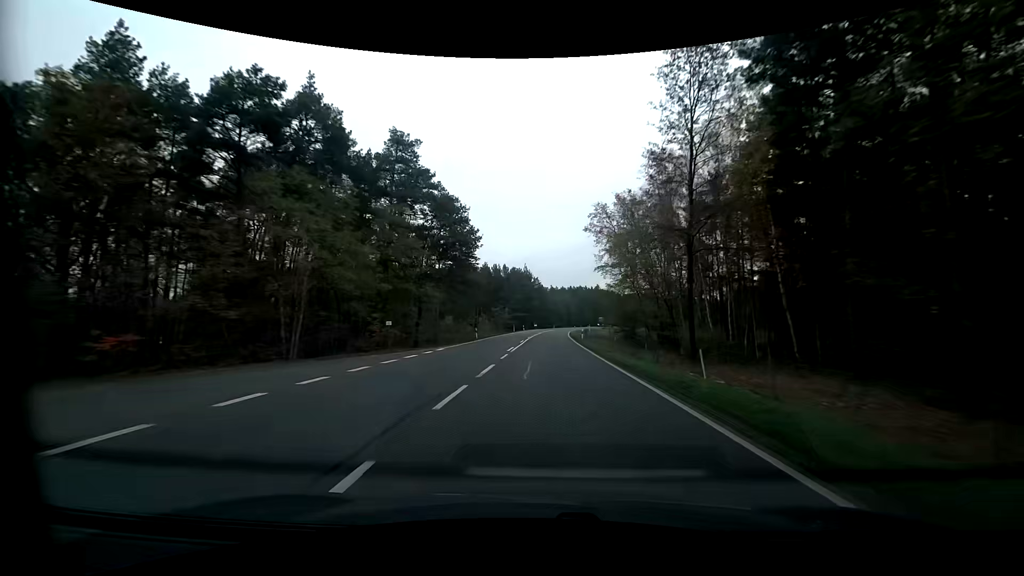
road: primary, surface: asphalt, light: Day
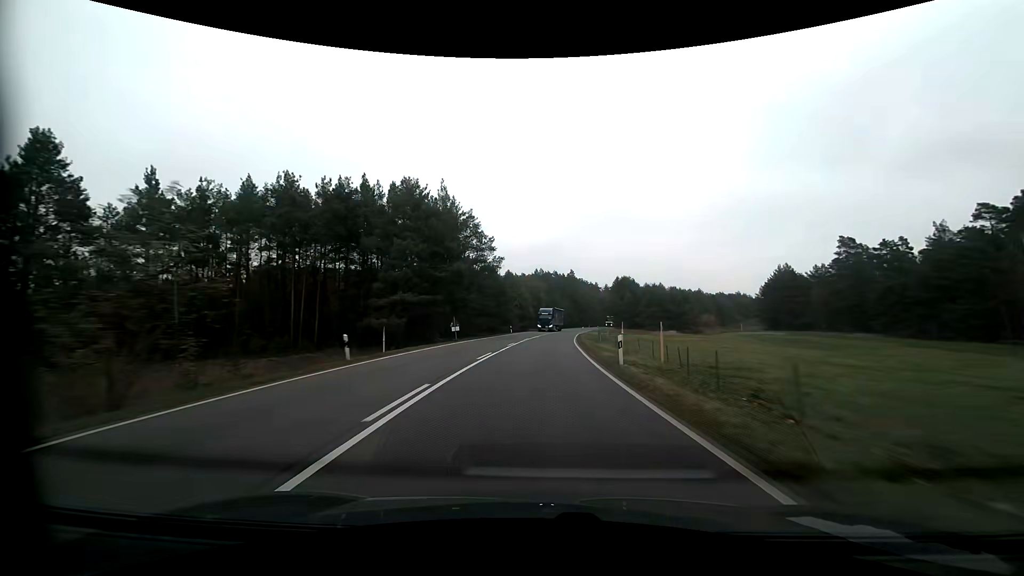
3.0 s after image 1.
(+2.7, +78.7) m; +5°
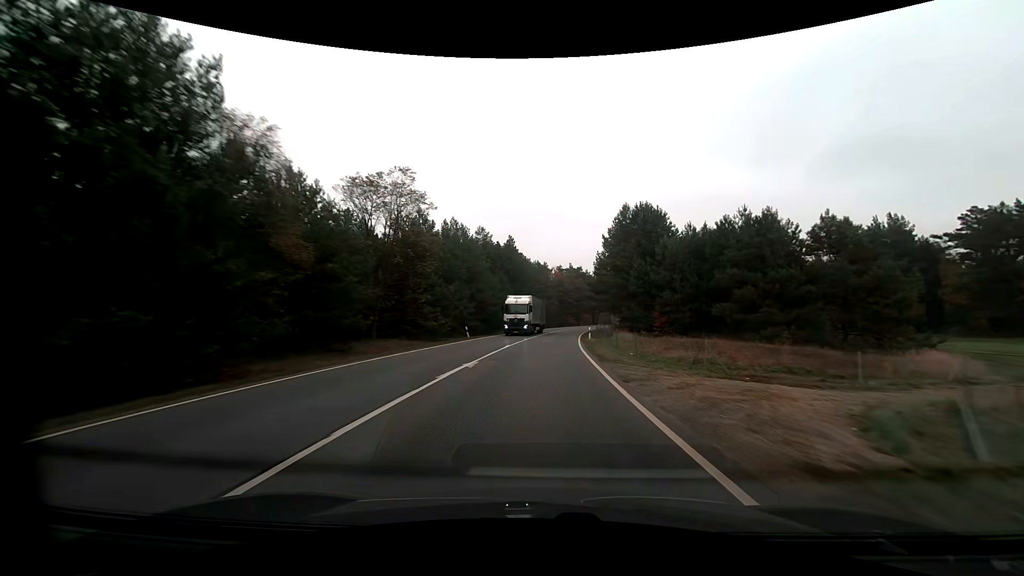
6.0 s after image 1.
(+4.5, +78.9) m; +7°
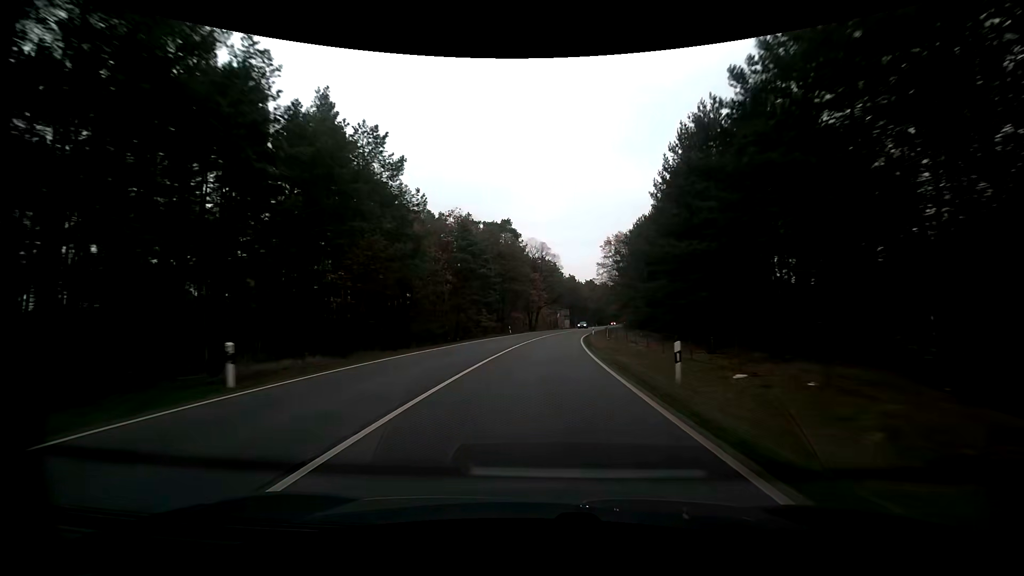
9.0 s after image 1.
(+6.2, +79.0) m; +9°
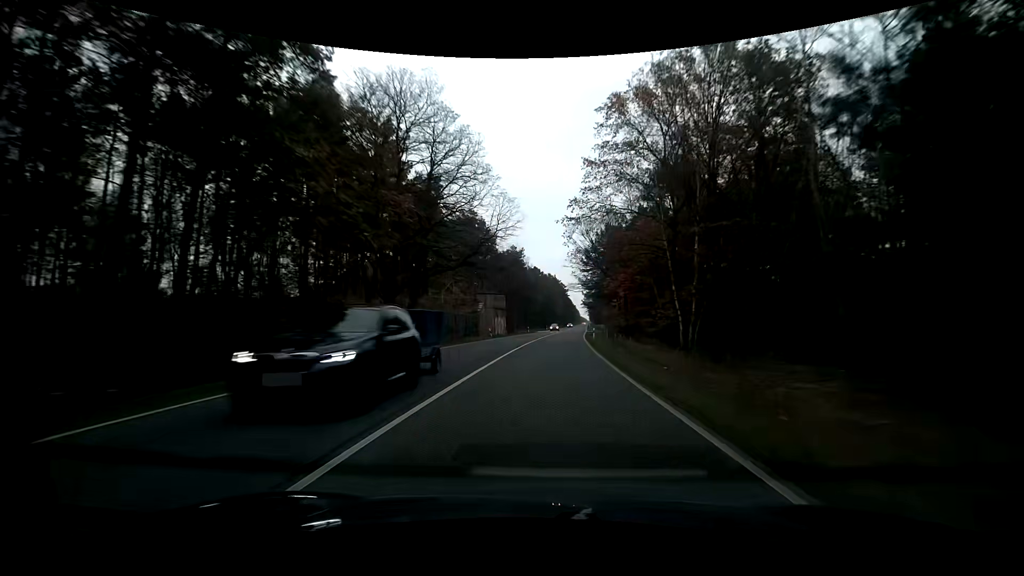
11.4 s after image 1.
(+3.8, +63.4) m; +7°
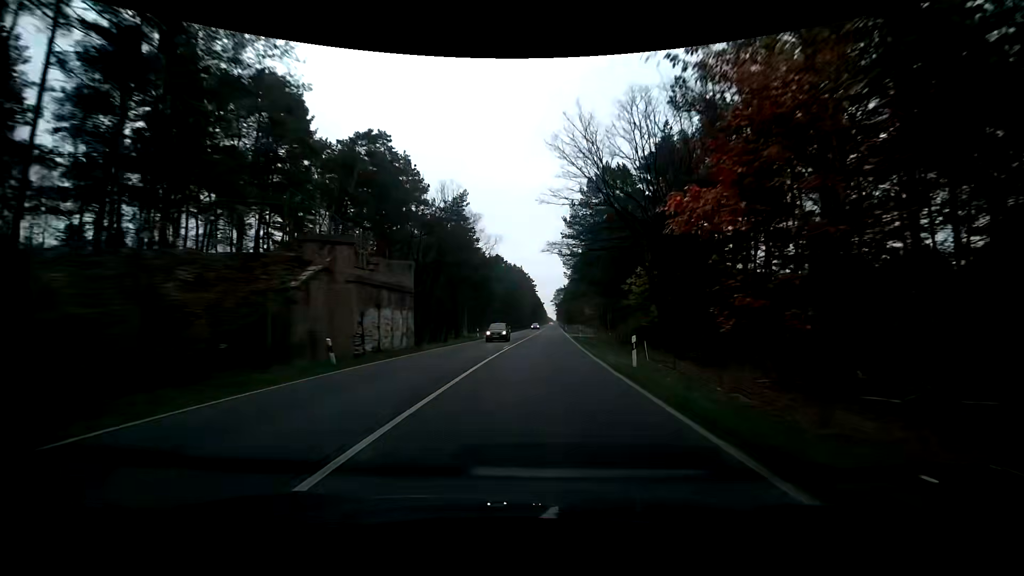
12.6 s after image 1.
(+1.0, +31.7) m; +4°
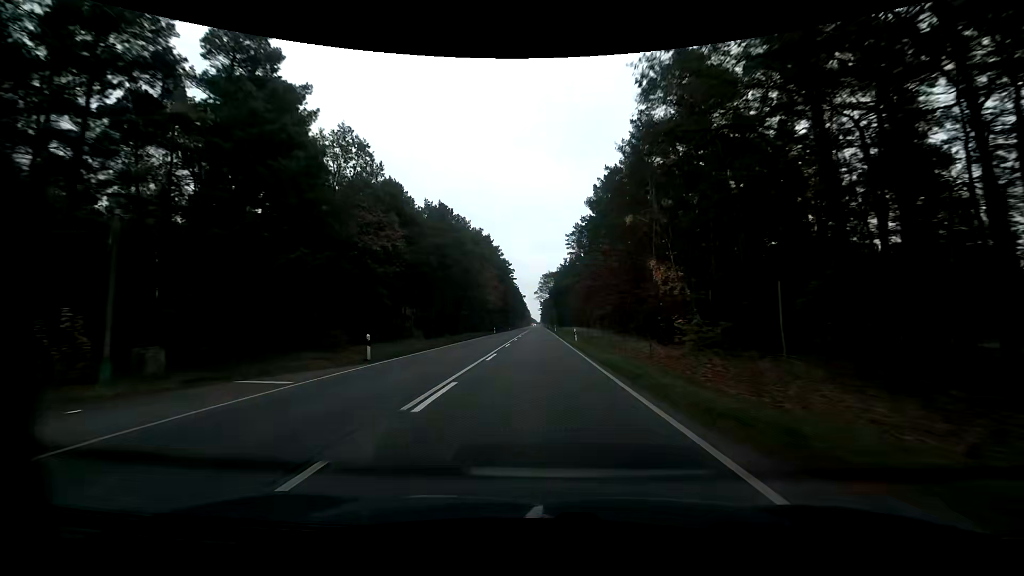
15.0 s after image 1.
(+1.5, +63.4) m; +1°
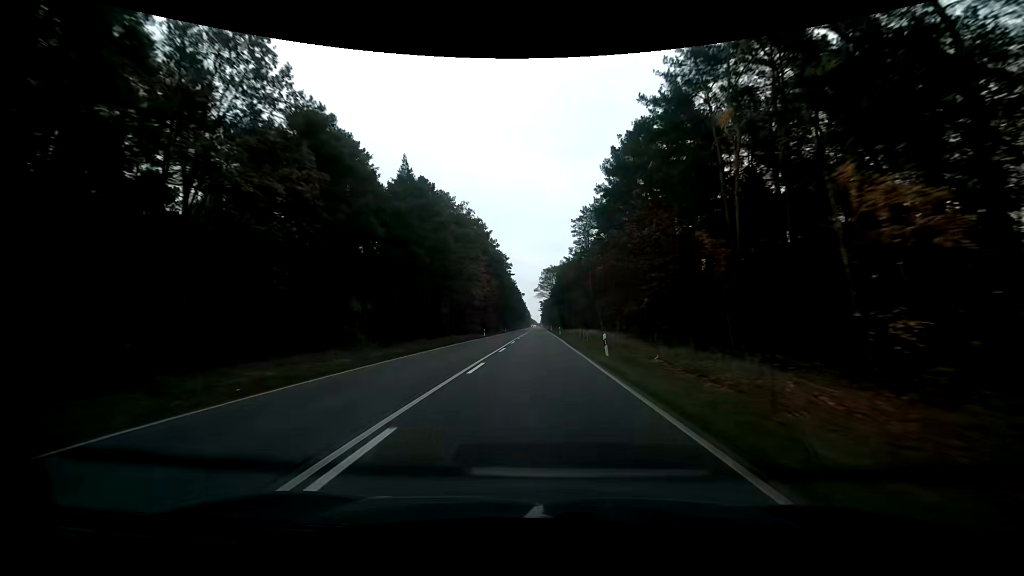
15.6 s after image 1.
(+0.1, +15.8) m; 0°
(0, +10) (0, +20) (0, +30) (0, +40) (0, +50) (0, +60) (0, +70) (0, +80) (0, +90) (0, +100) m
